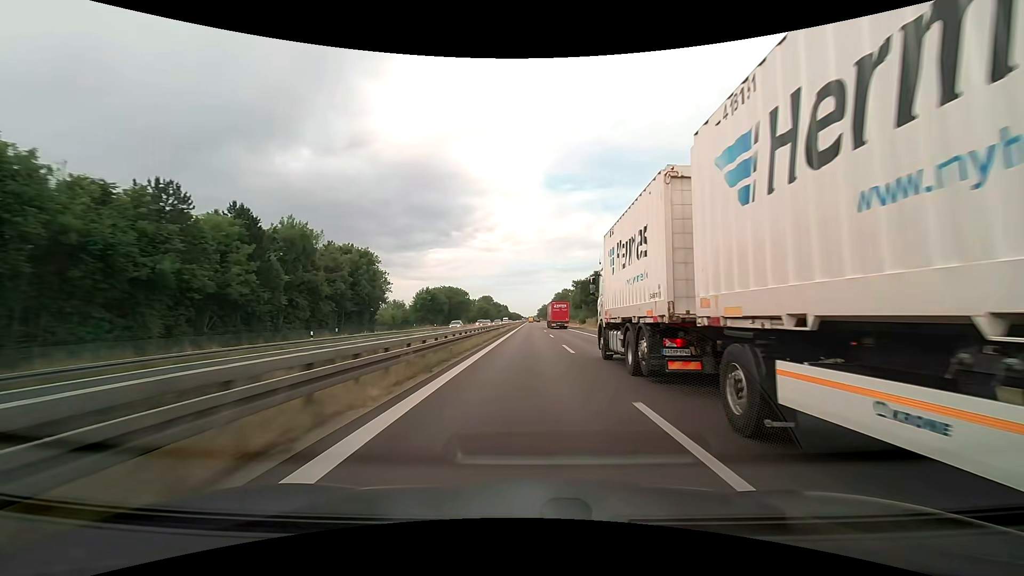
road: trunk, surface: asphalt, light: Day
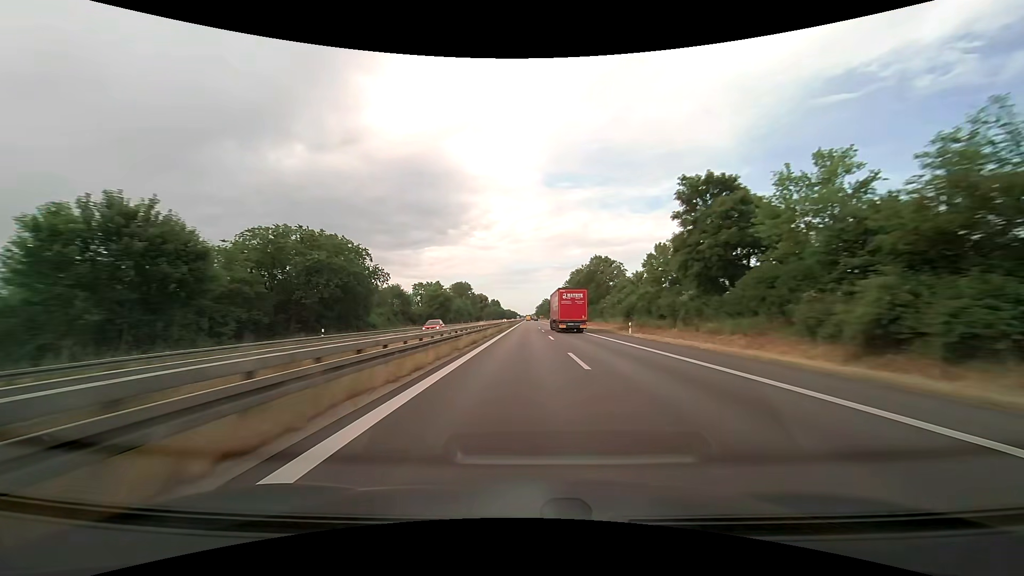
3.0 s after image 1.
(+0.4, +97.9) m; 0°
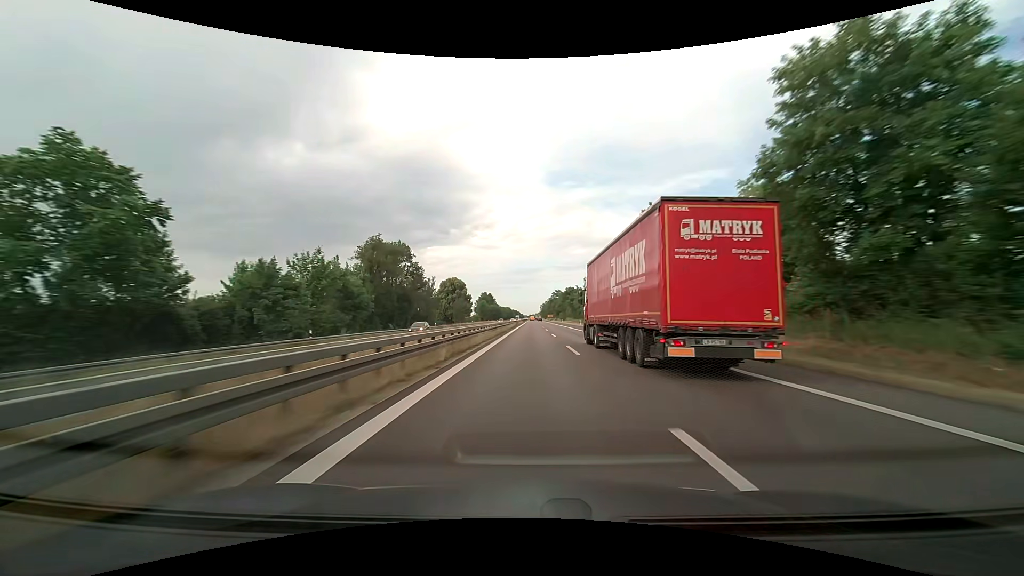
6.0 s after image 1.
(-0.3, +103.9) m; -1°
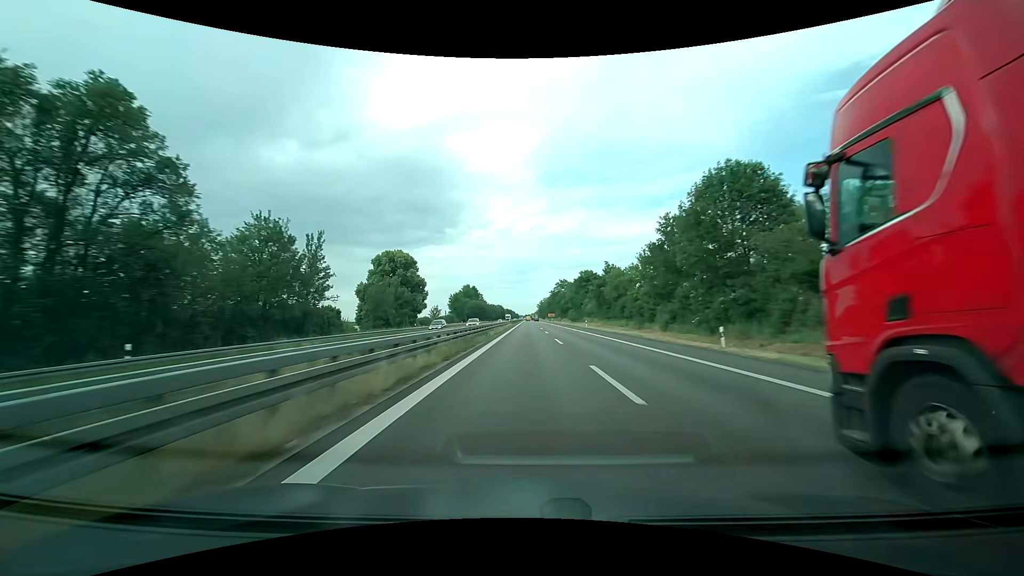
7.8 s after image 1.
(+0.4, +64.7) m; +1°
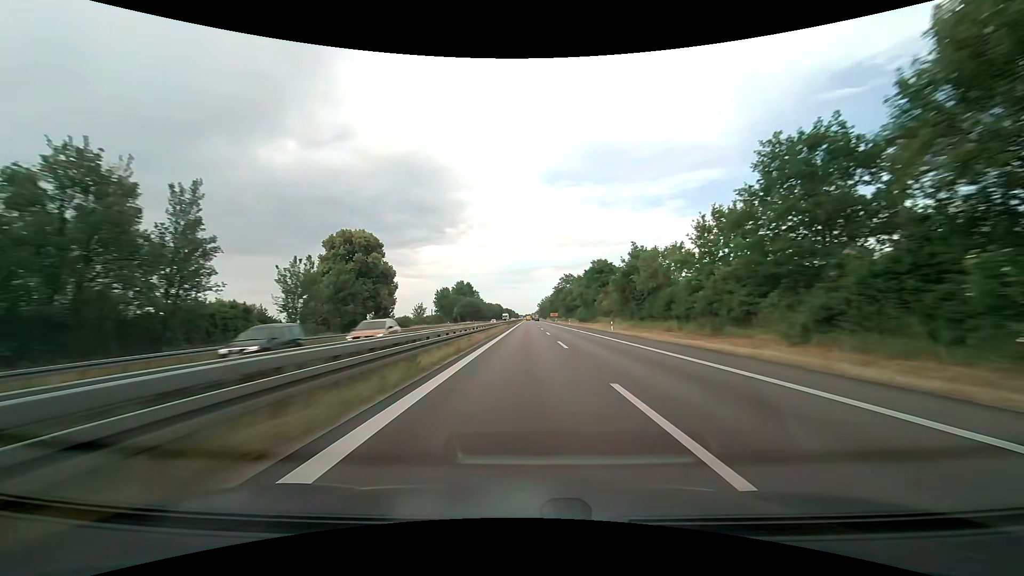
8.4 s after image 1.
(0.0, +21.9) m; 0°
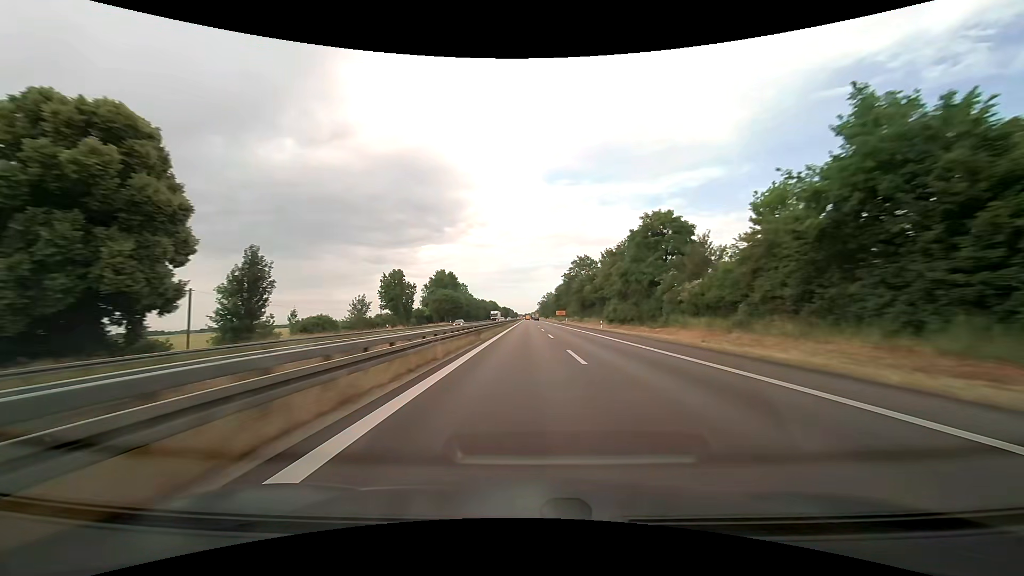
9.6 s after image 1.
(0.0, +44.2) m; 0°
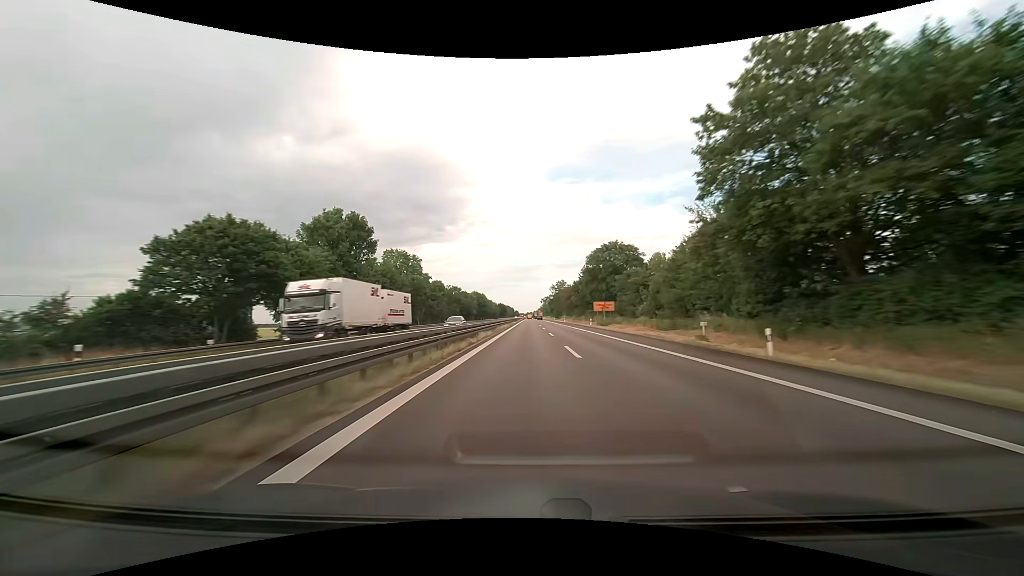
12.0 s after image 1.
(-0.4, +88.4) m; 0°
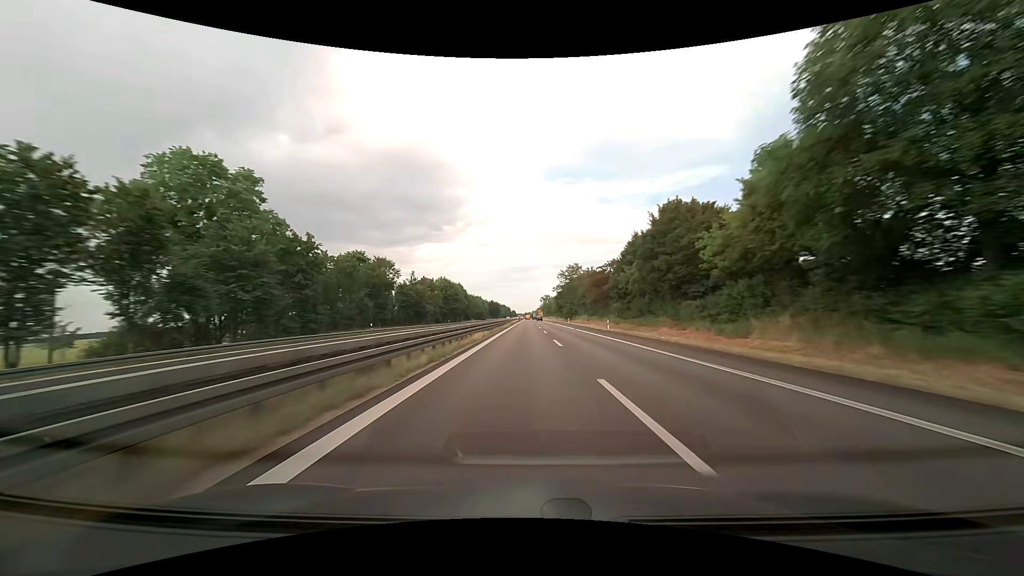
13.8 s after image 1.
(+0.1, +65.8) m; 0°
(0, +10) (0, +20) (0, +30) (0, +40) (0, +50) (0, +60) (0, +70) (0, +80) (0, +90) (0, +100) m
